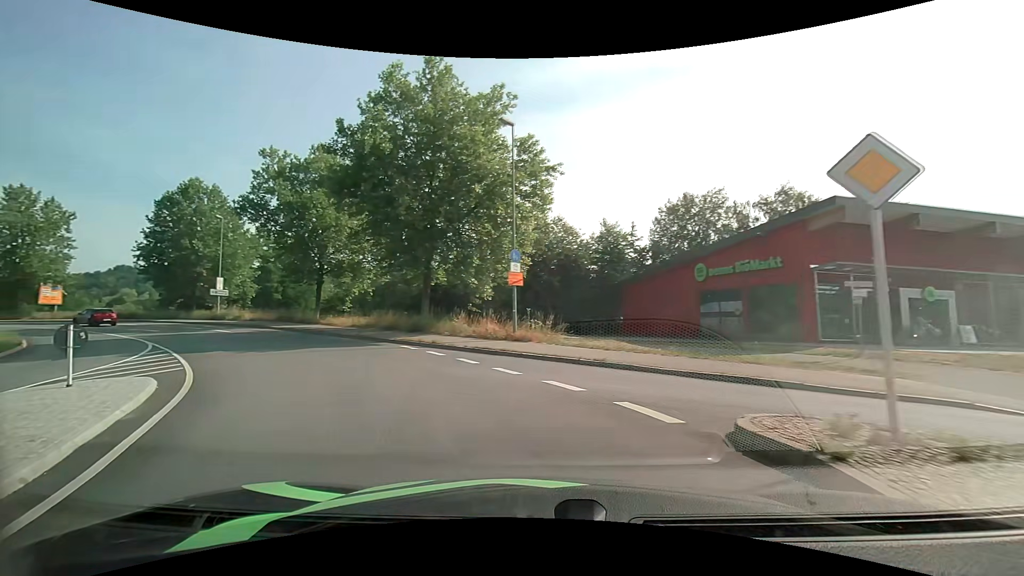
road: primary_link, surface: asphalt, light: Day
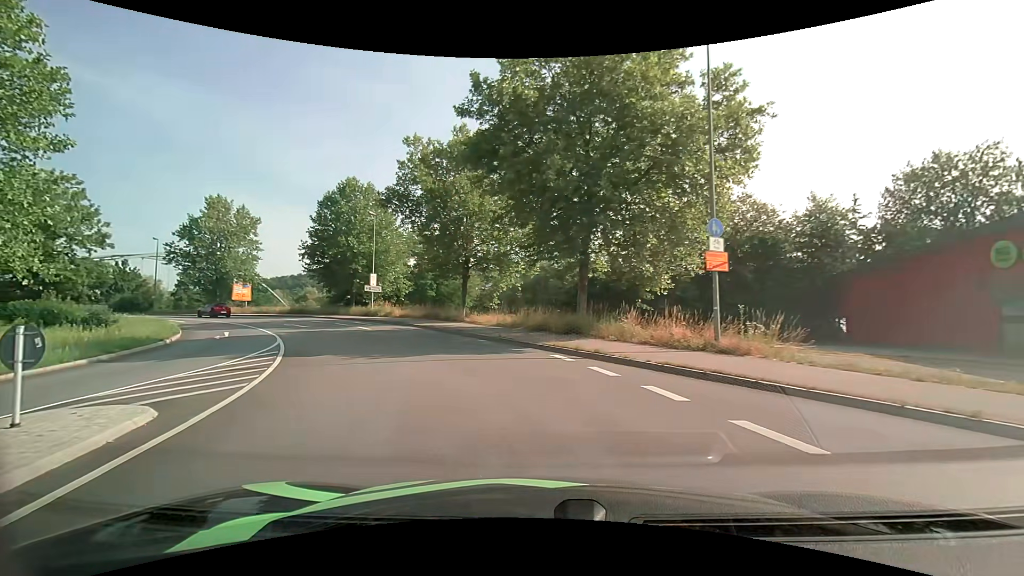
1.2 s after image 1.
(-1.1, +6.2) m; -18°
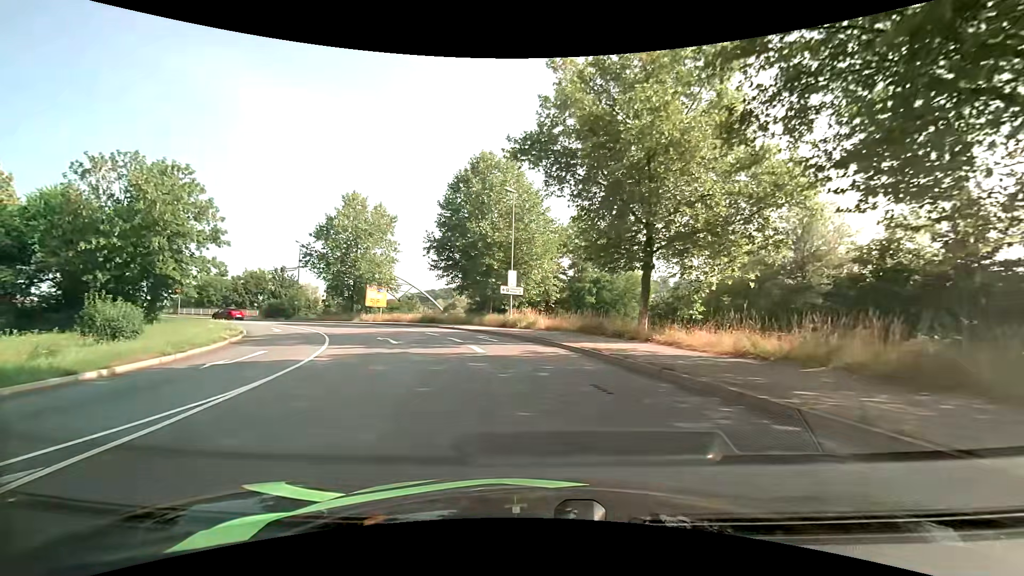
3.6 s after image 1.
(-2.7, +14.6) m; -18°
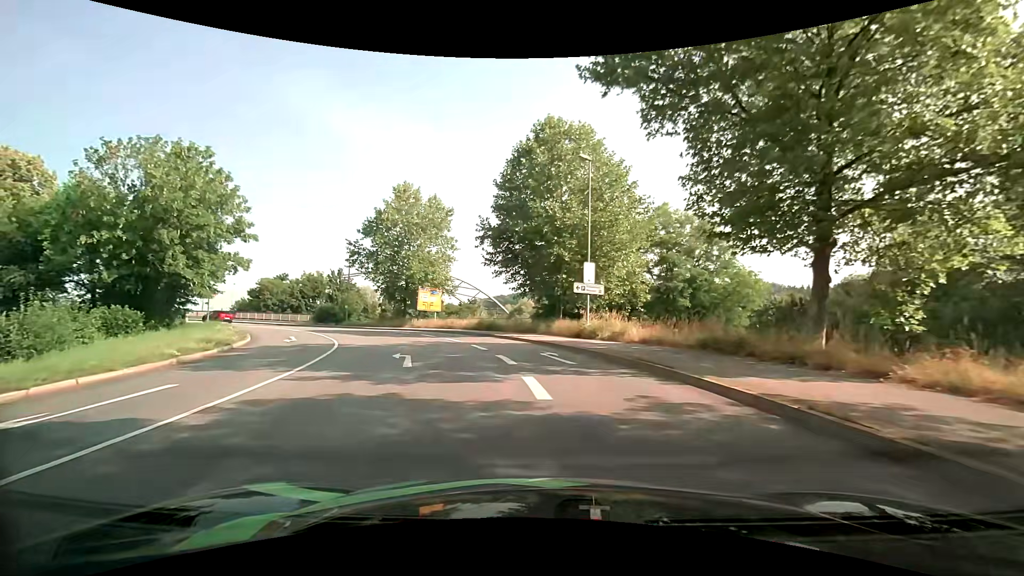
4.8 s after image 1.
(-0.6, +8.7) m; -8°
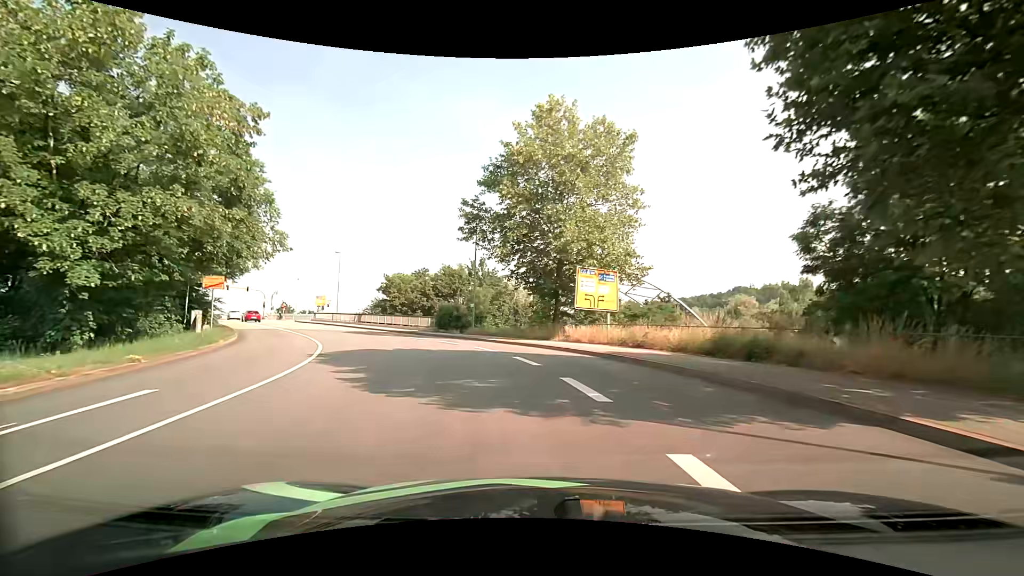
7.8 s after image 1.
(-4.2, +22.9) m; -20°
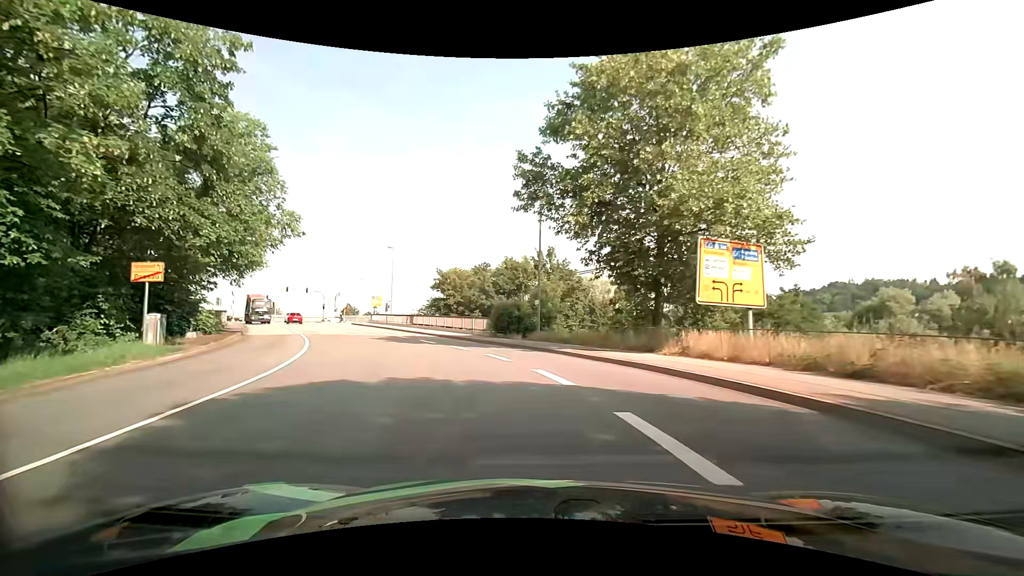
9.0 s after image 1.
(-0.7, +9.5) m; -8°
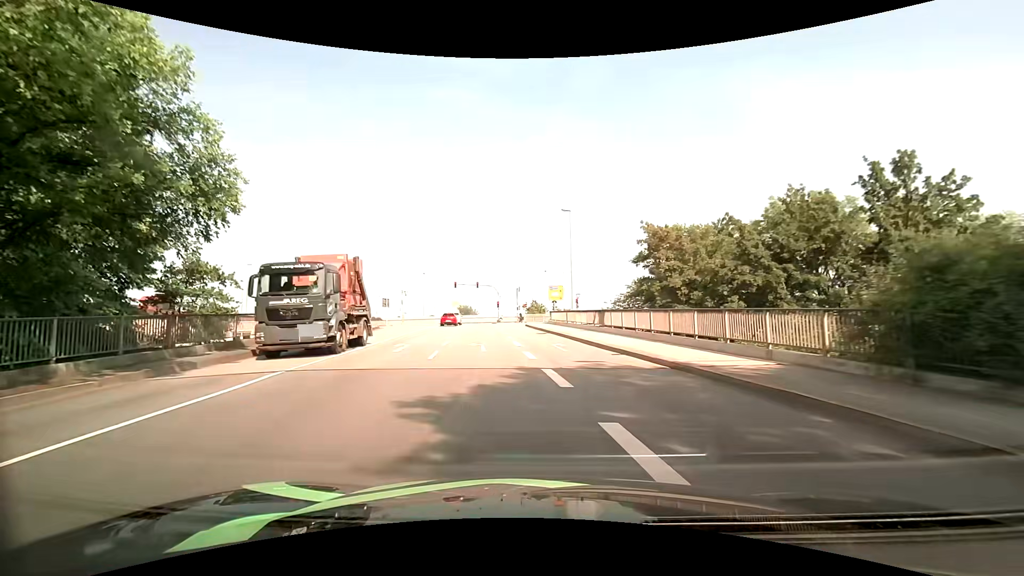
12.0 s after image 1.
(-4.5, +23.4) m; -22°
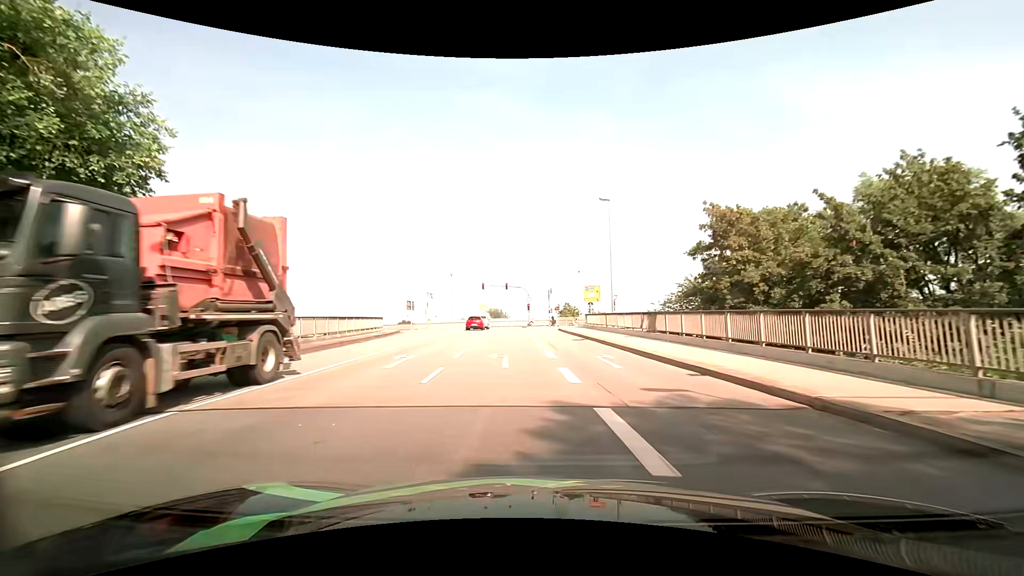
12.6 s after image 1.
(-0.2, +4.8) m; -4°
(0, +10) (-1, +20) (-2, +30) (-3, +40) (-3, +50) (-4, +60) (-5, +70) (-7, +80) (-14, +87) (-23, +89) m
